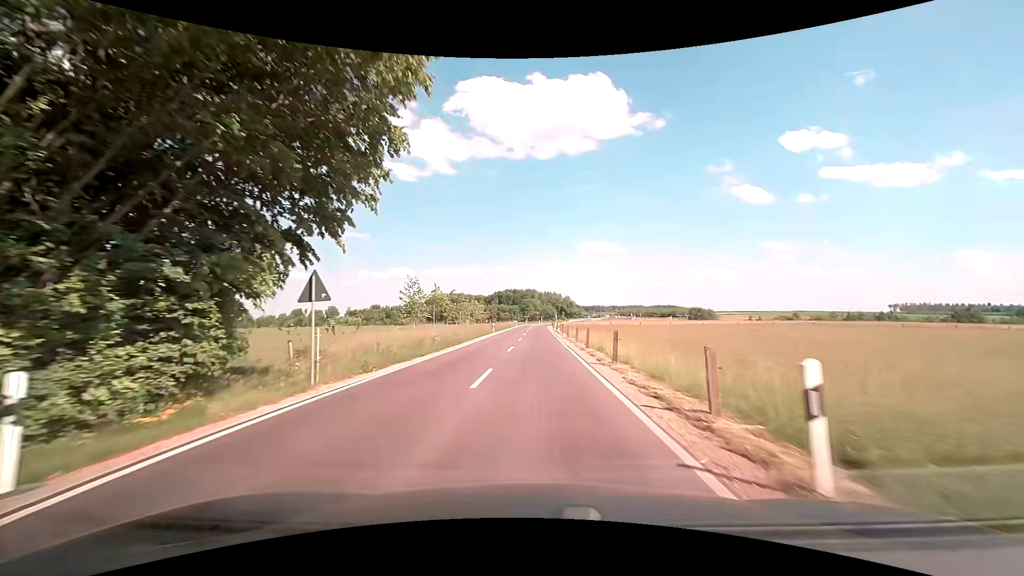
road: unclassified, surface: asphalt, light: Day
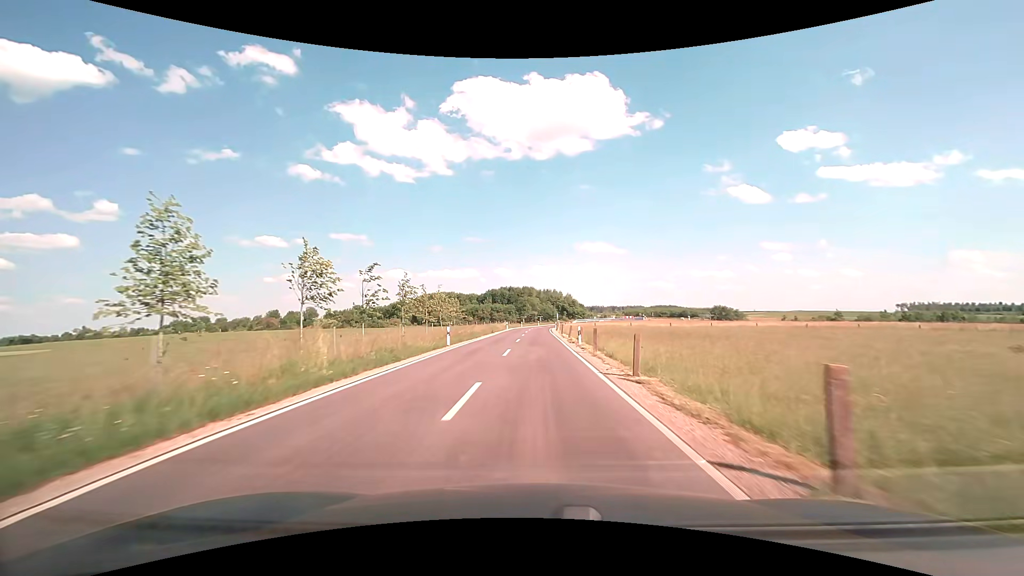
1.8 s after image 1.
(+0.1, +27.4) m; 0°
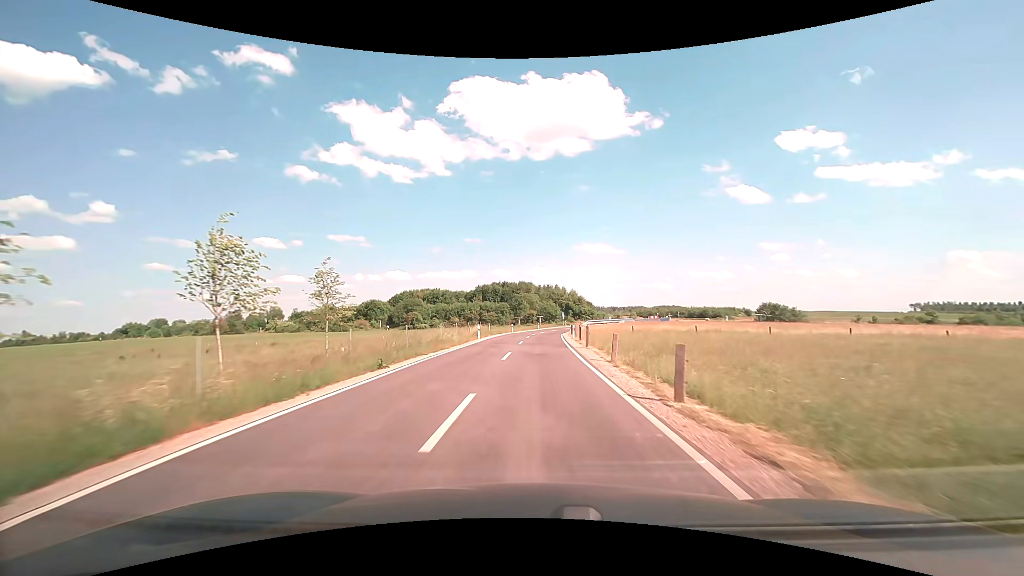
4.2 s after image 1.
(+0.1, +37.7) m; 0°
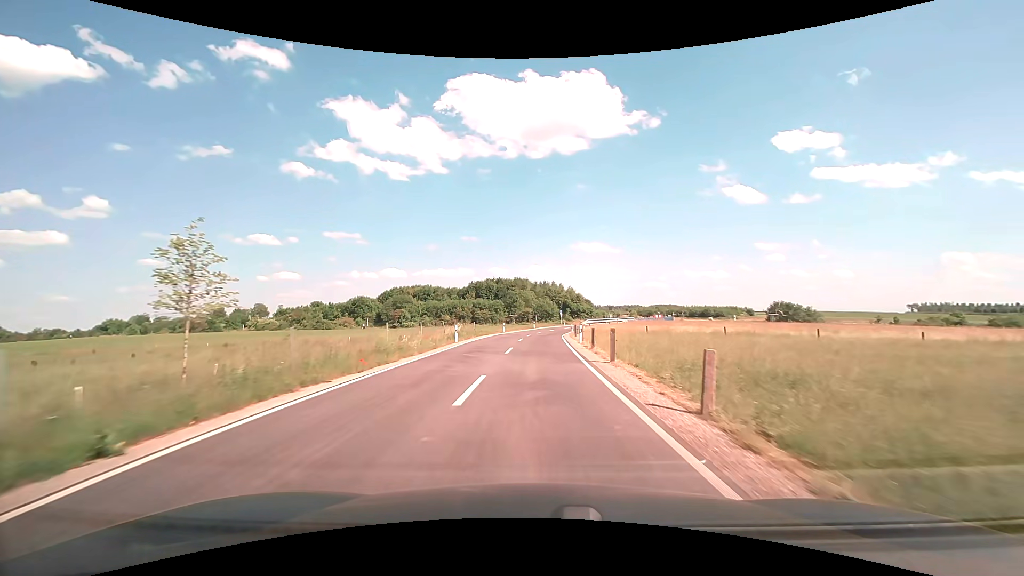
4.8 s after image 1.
(0.0, +9.4) m; 0°
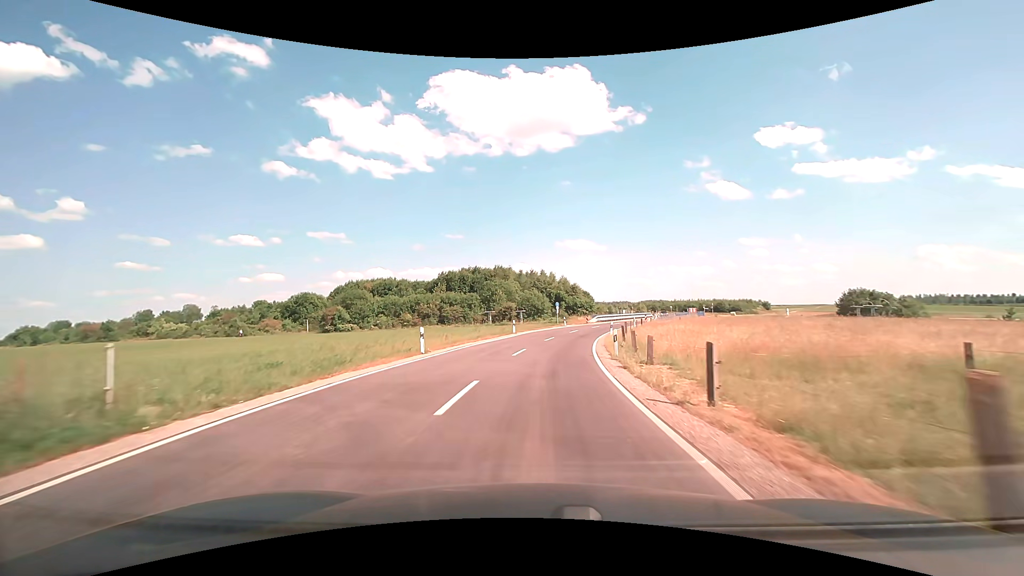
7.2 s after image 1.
(+0.6, +36.6) m; +2°
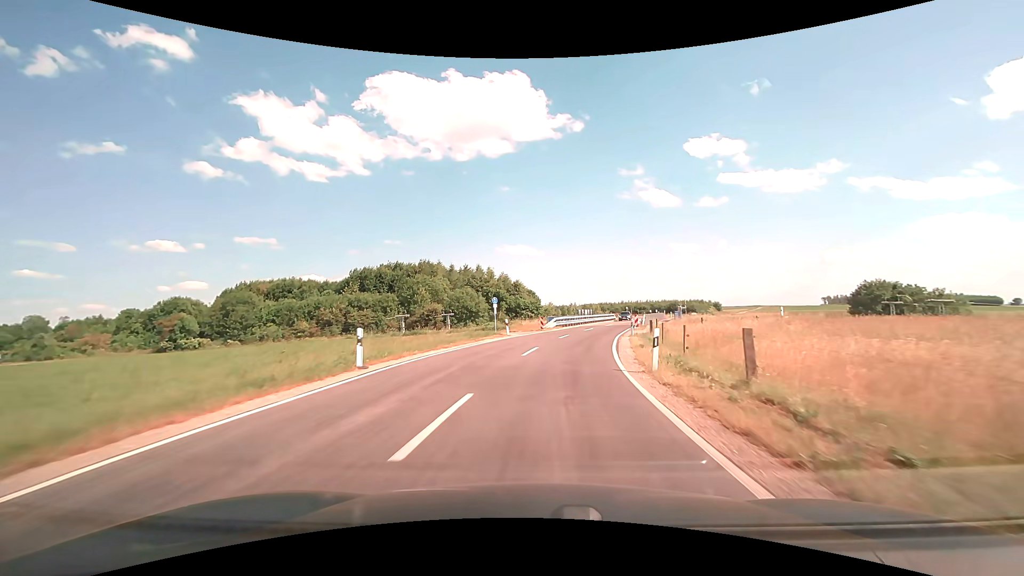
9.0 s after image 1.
(+1.0, +26.2) m; +6°
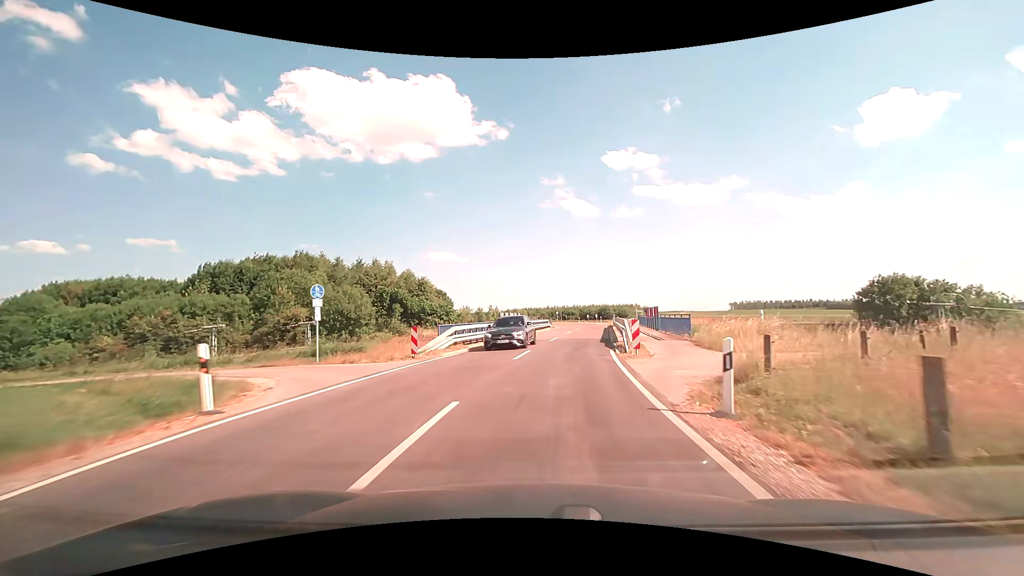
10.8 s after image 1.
(+1.9, +24.5) m; +9°
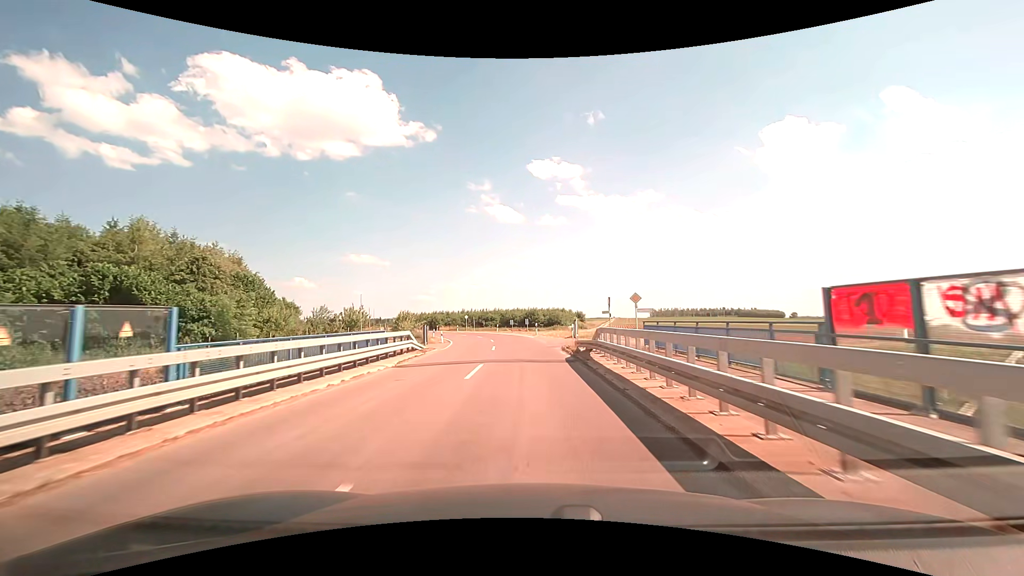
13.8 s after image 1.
(+3.9, +39.4) m; +9°
(0, +10) (0, +20) (-1, +30) (-2, +40) (-3, +50) (-6, +60) (-9, +69) (-12, +78) (-16, +87) (-21, +97) m
